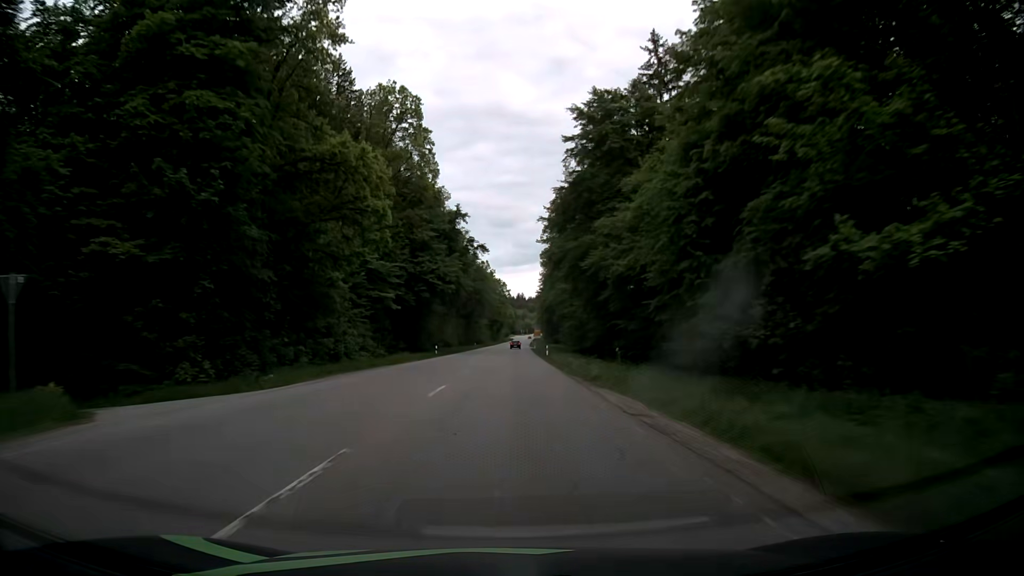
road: secondary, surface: asphalt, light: Day
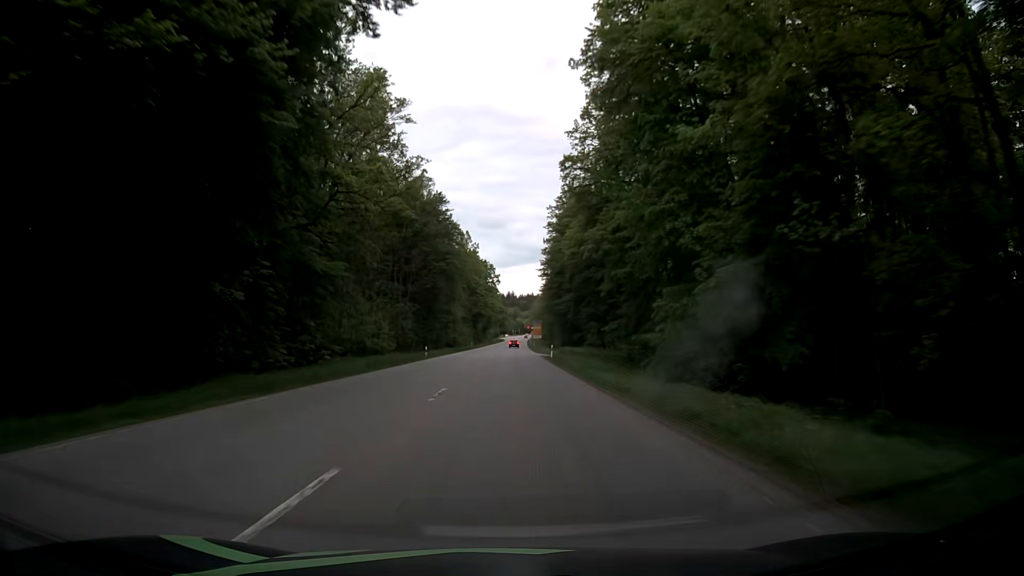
(+0.5, +61.0) m; +1°
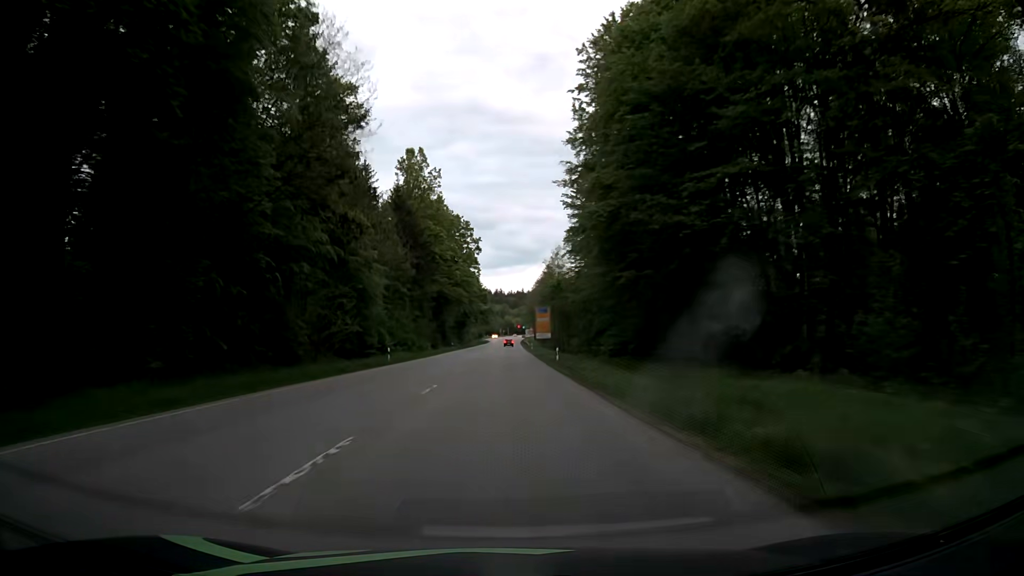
(+1.2, +70.3) m; +2°
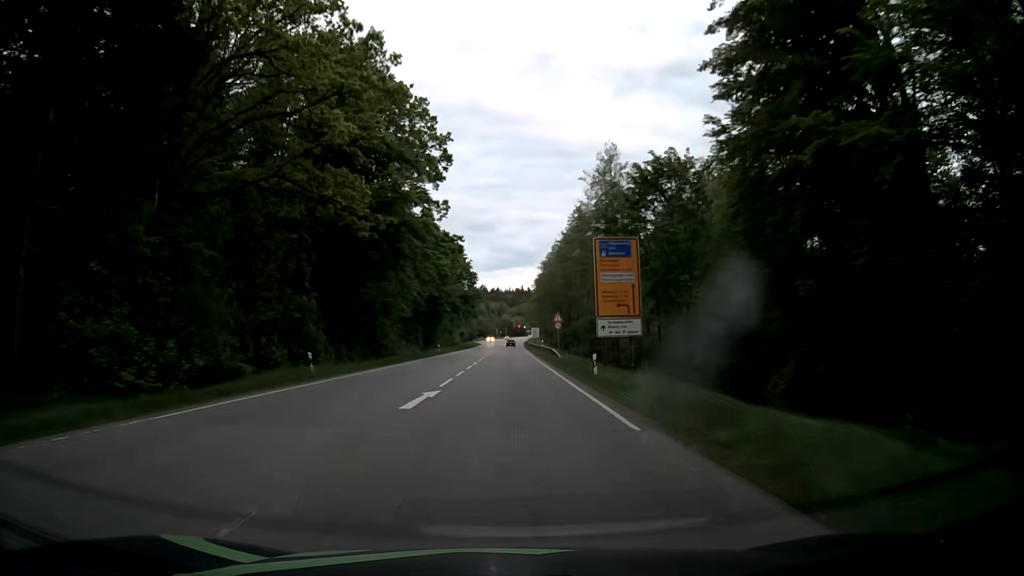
(-0.1, +63.5) m; 0°
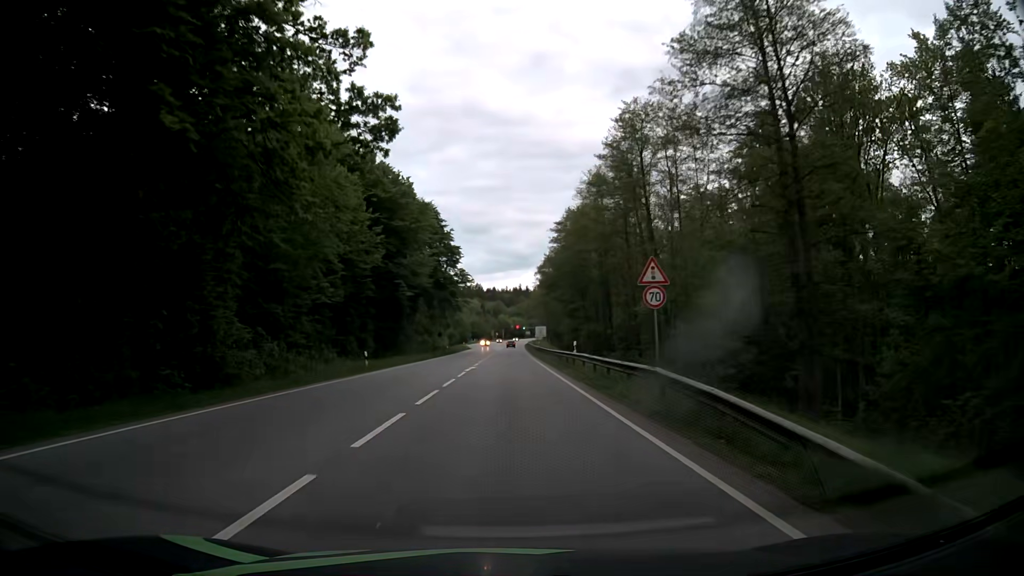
(0.0, +35.0) m; 0°
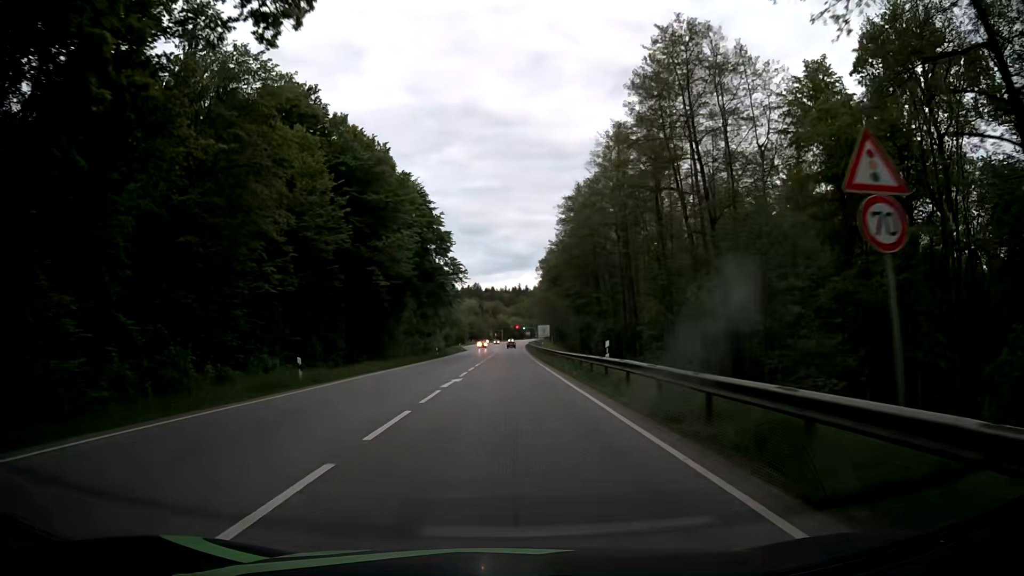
(0.0, +11.3) m; 0°
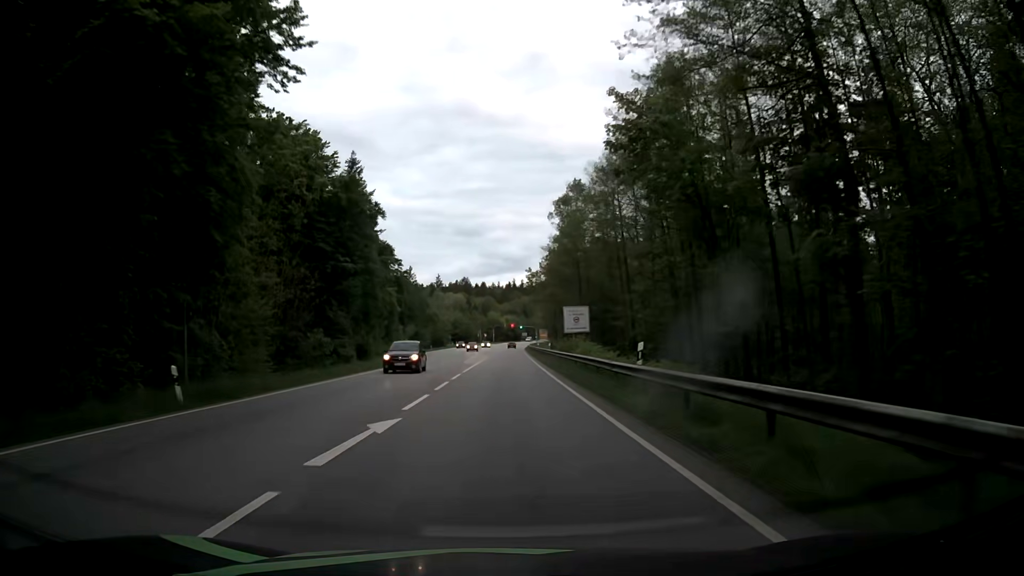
(+0.5, +55.2) m; +1°
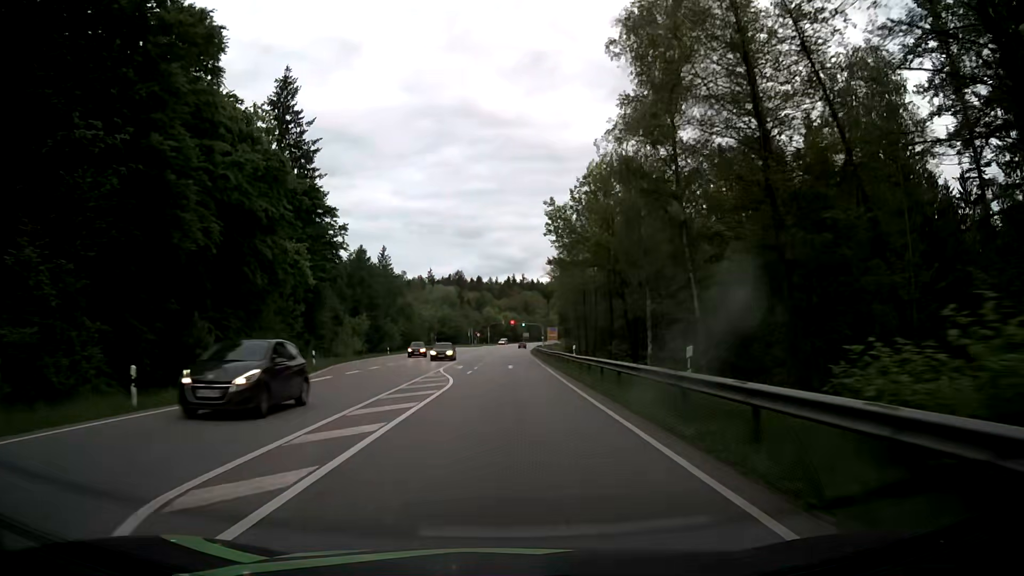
(0.0, +43.3) m; 0°
(0, +10) (0, +20) (0, +30) (0, +40) (+1, +50) (+1, +60) (+1, +70) (+1, +80) (+1, +90) (+2, +100) m
